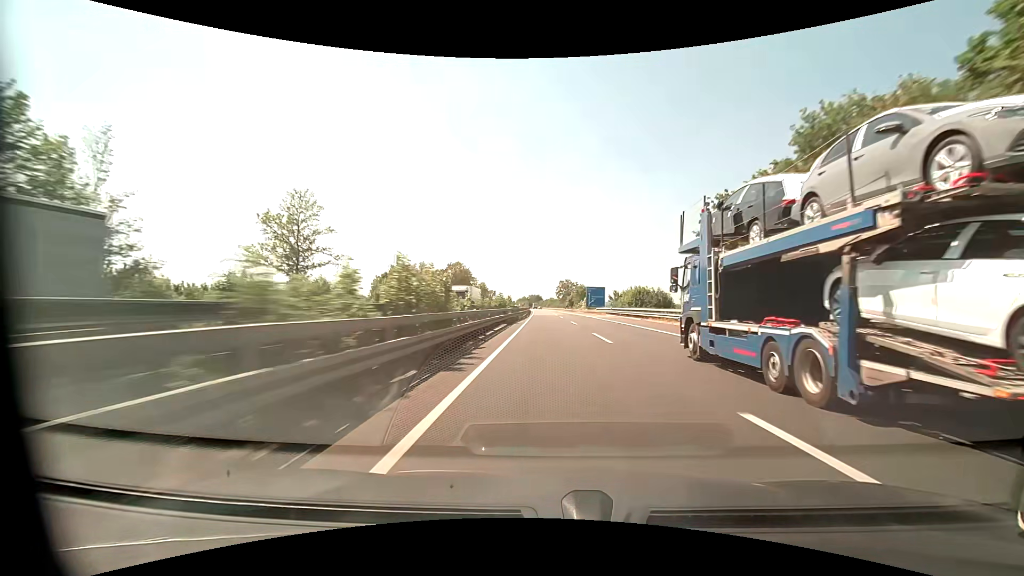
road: motorway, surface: asphalt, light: Day
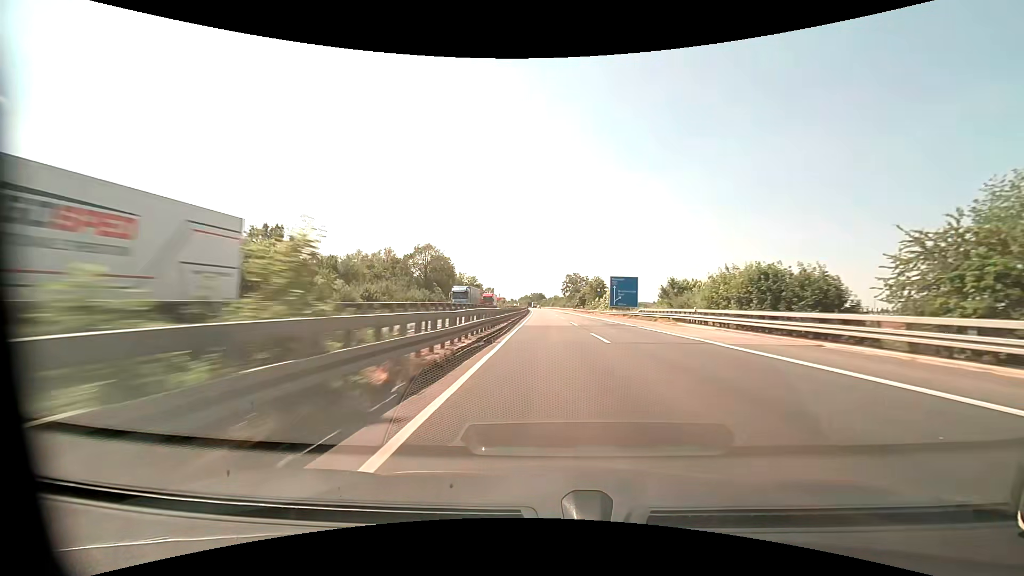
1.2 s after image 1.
(-0.1, +41.4) m; -1°
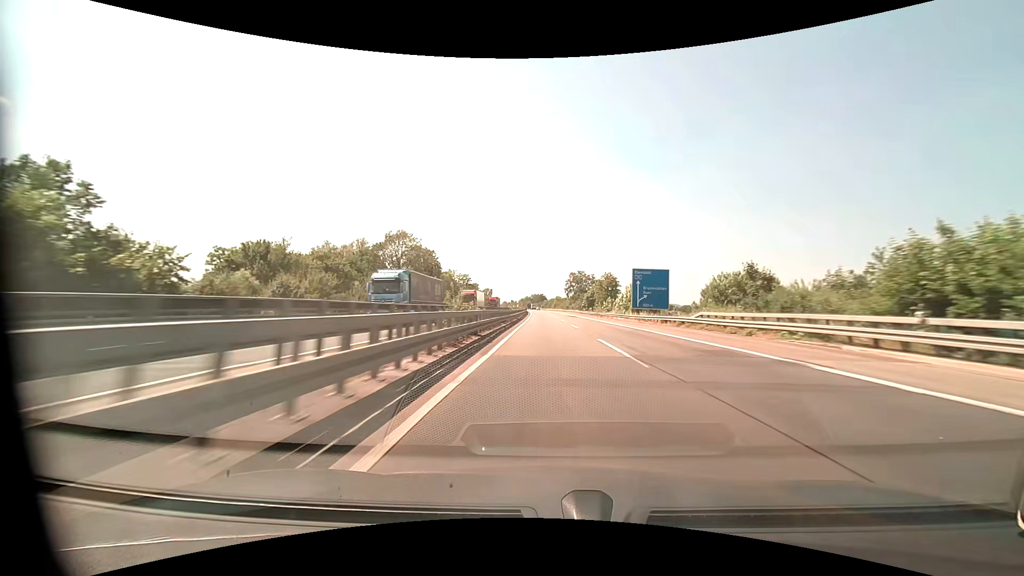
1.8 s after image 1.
(0.0, +20.7) m; 0°
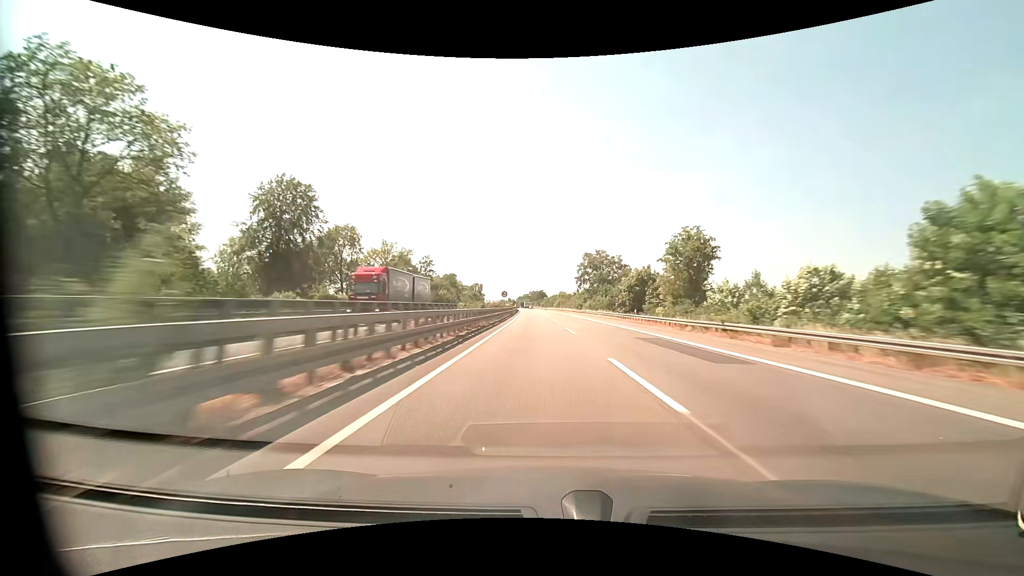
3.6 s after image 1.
(-0.2, +61.9) m; 0°
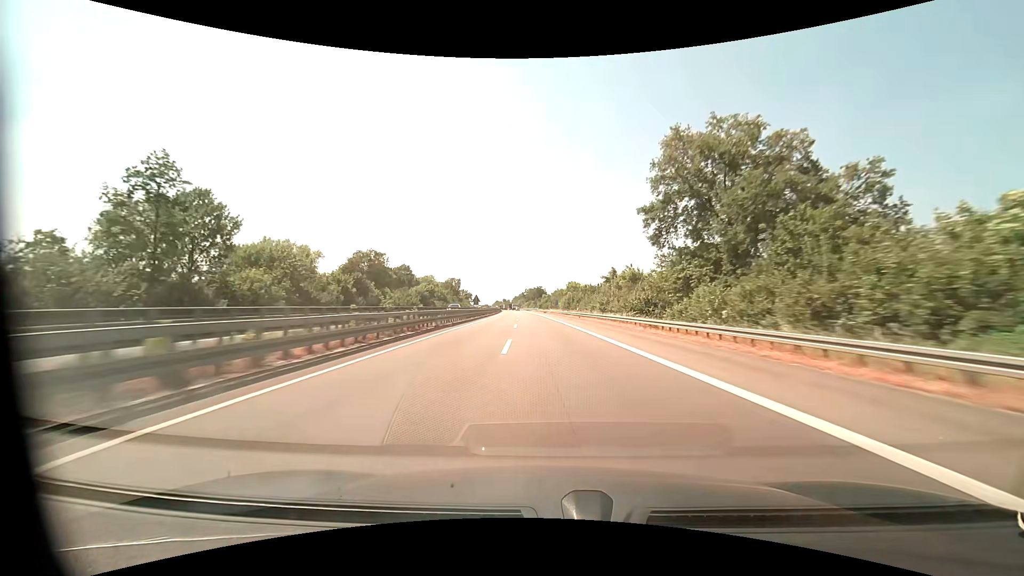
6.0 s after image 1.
(+0.4, +82.4) m; 0°
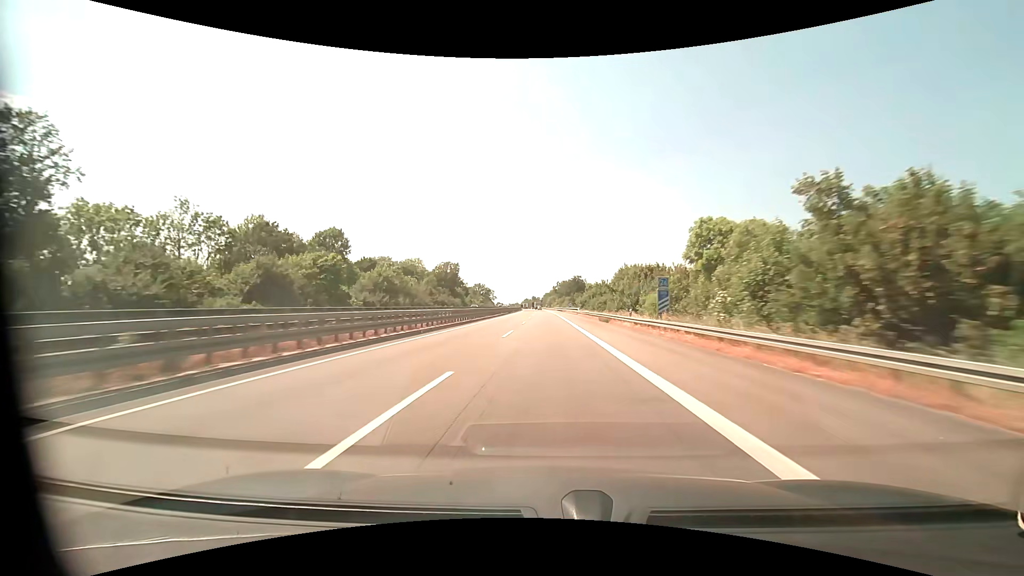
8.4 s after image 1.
(-2.5, +82.1) m; -4°
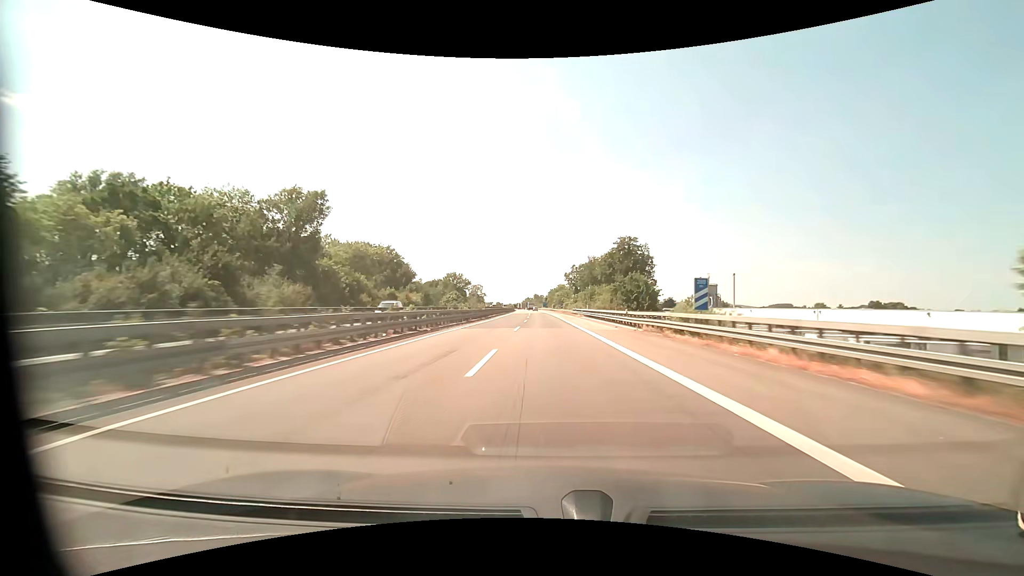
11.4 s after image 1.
(-1.1, +102.6) m; -1°
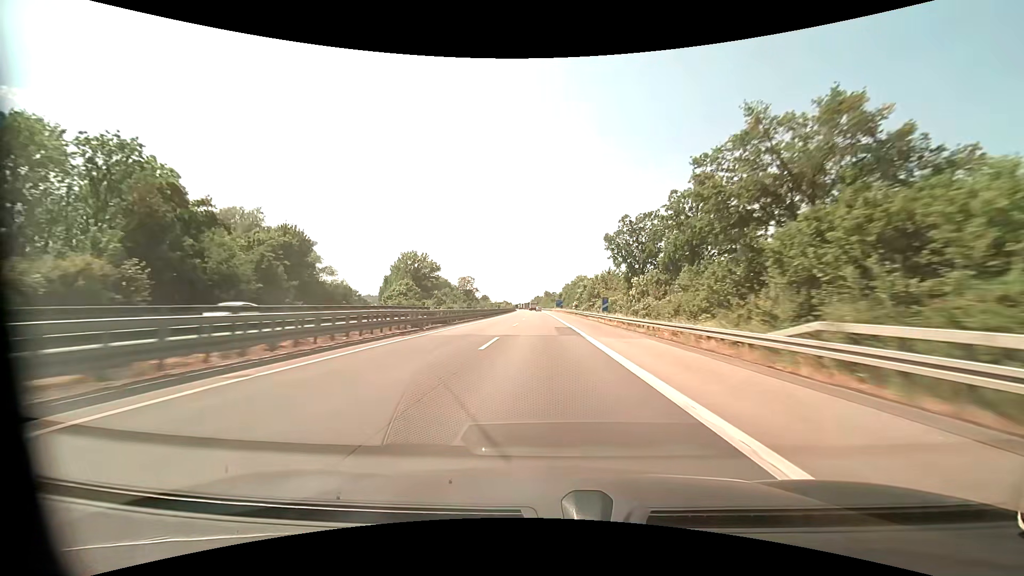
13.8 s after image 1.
(-0.5, +82.2) m; -1°
(0, +10) (0, +20) (0, +30) (0, +40) (-1, +50) (-1, +60) (-1, +70) (-1, +80) (-1, +90) (-2, +100) m
